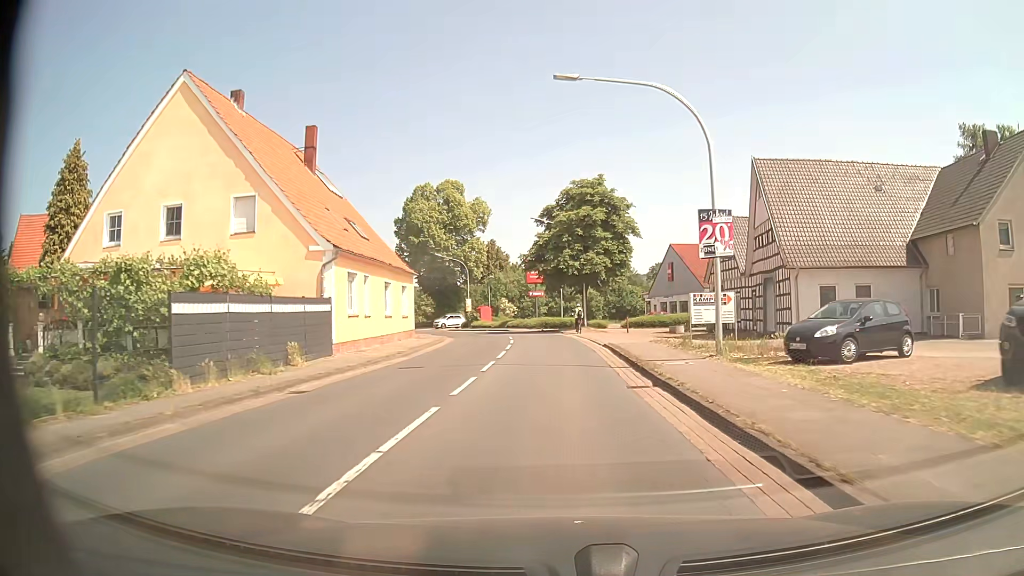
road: primary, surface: asphalt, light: Day
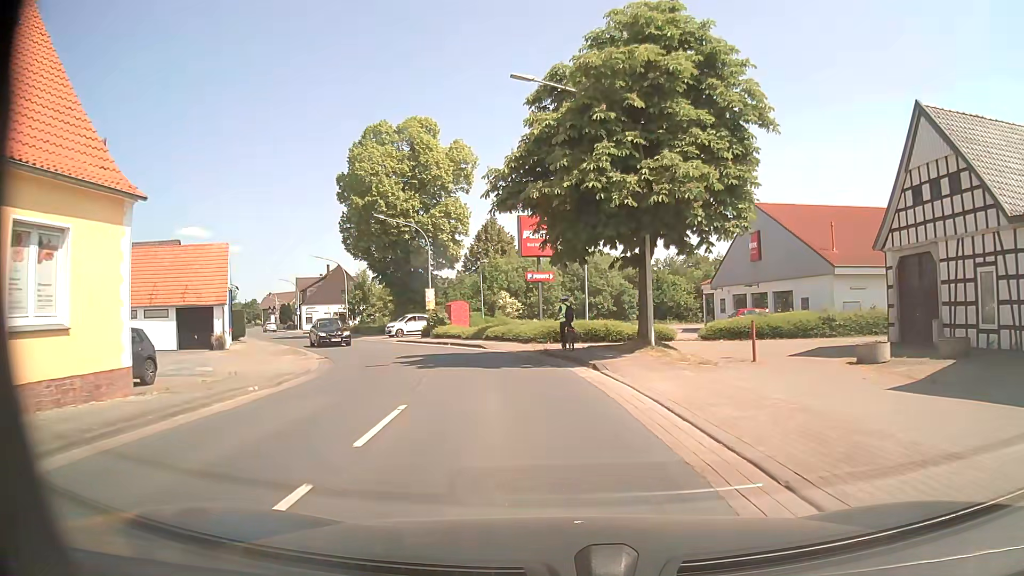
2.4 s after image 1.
(-0.1, +27.2) m; -2°
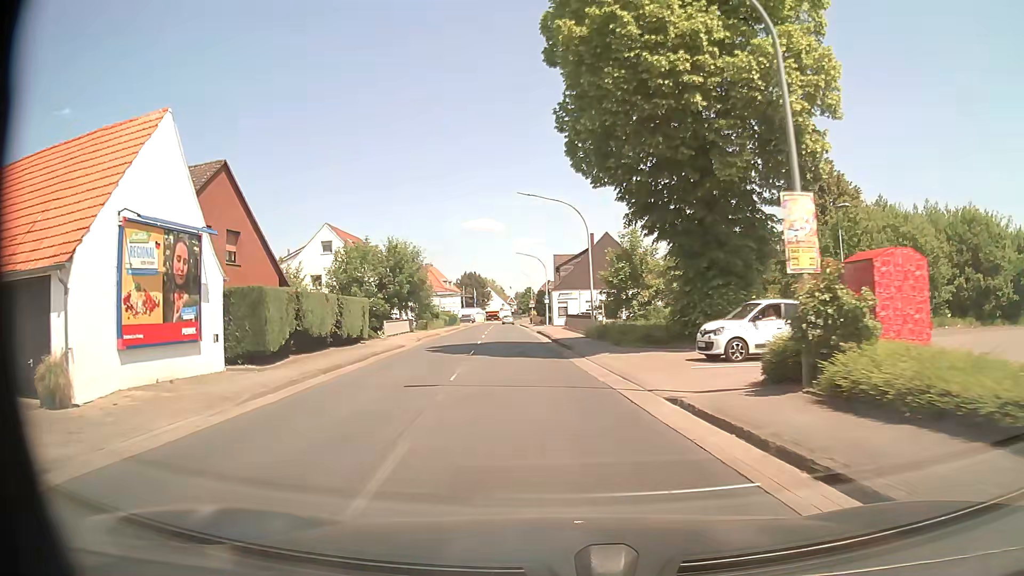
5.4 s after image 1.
(-5.9, +30.1) m; -25°
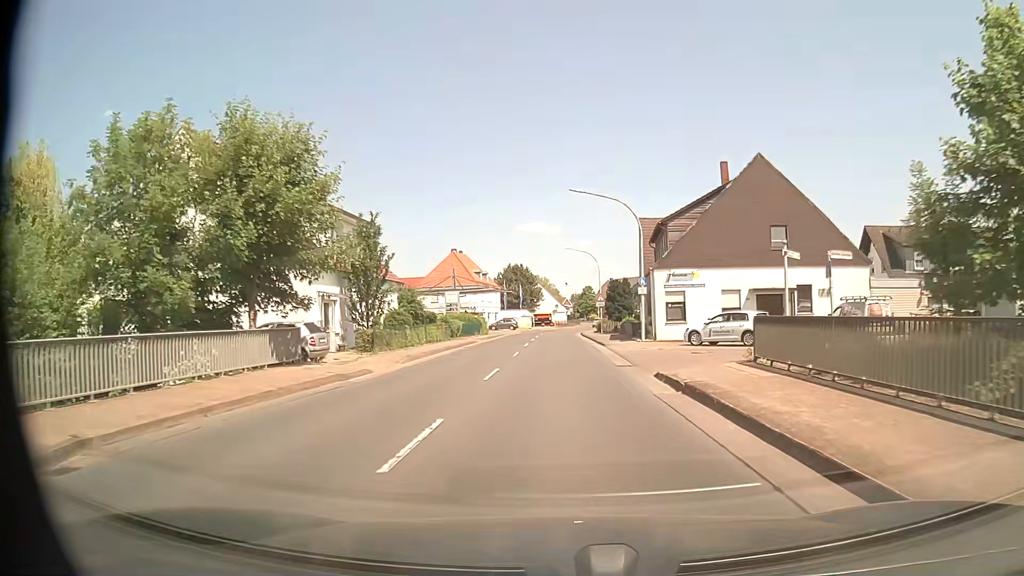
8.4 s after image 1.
(-2.4, +35.4) m; -4°
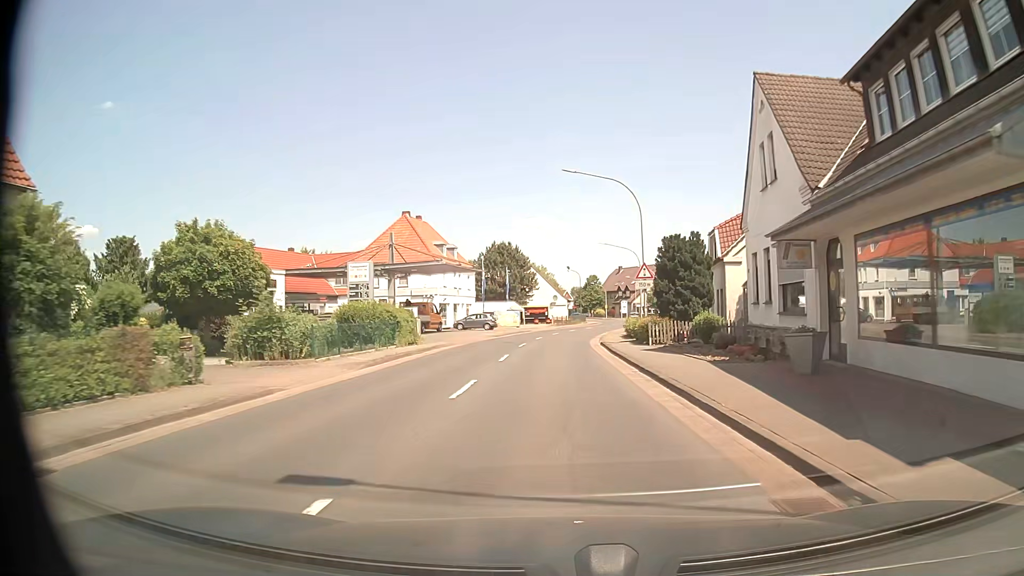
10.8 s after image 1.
(-0.1, +31.8) m; 0°
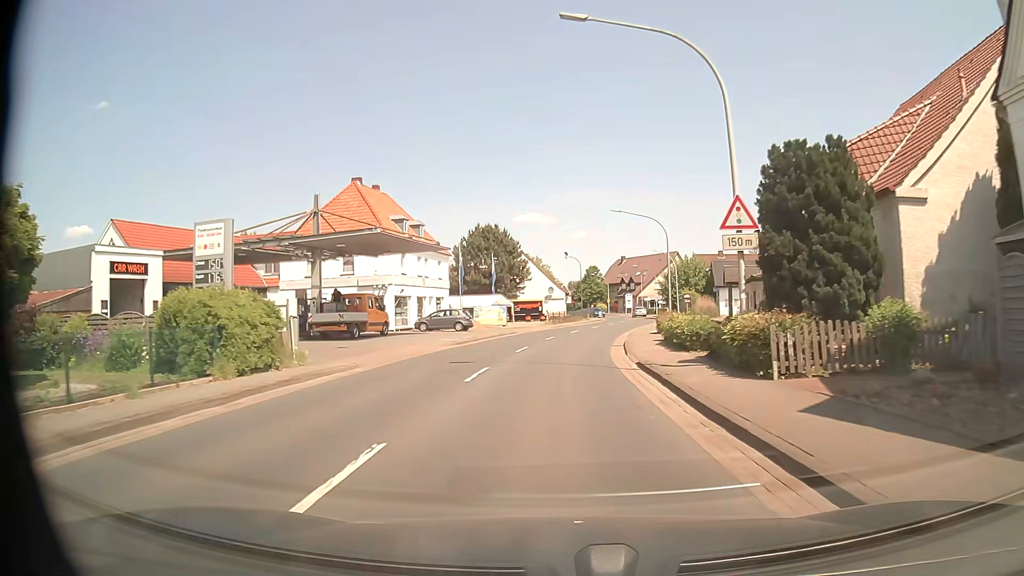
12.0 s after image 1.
(0.0, +16.3) m; 0°
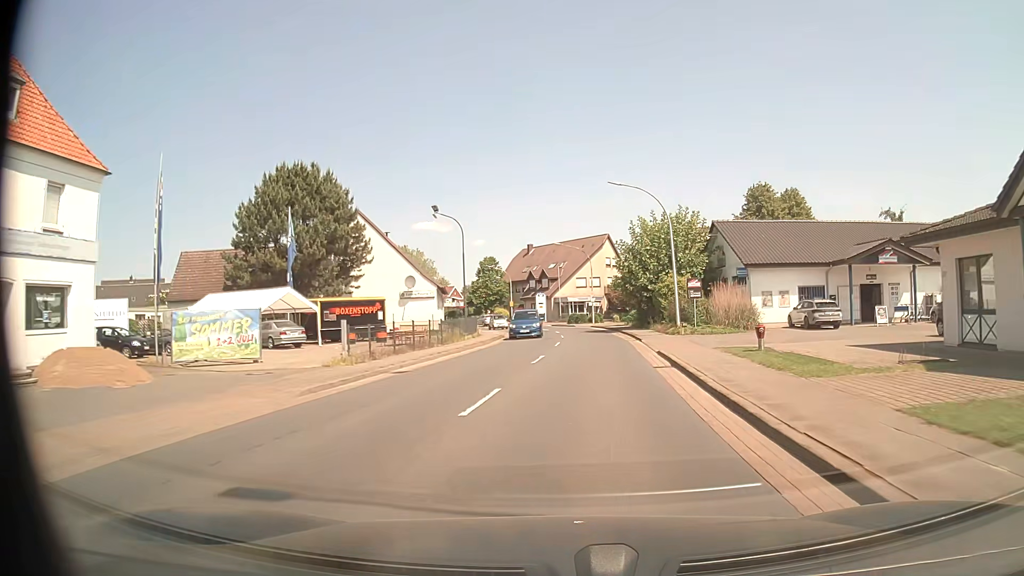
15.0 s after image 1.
(+2.2, +40.1) m; +9°
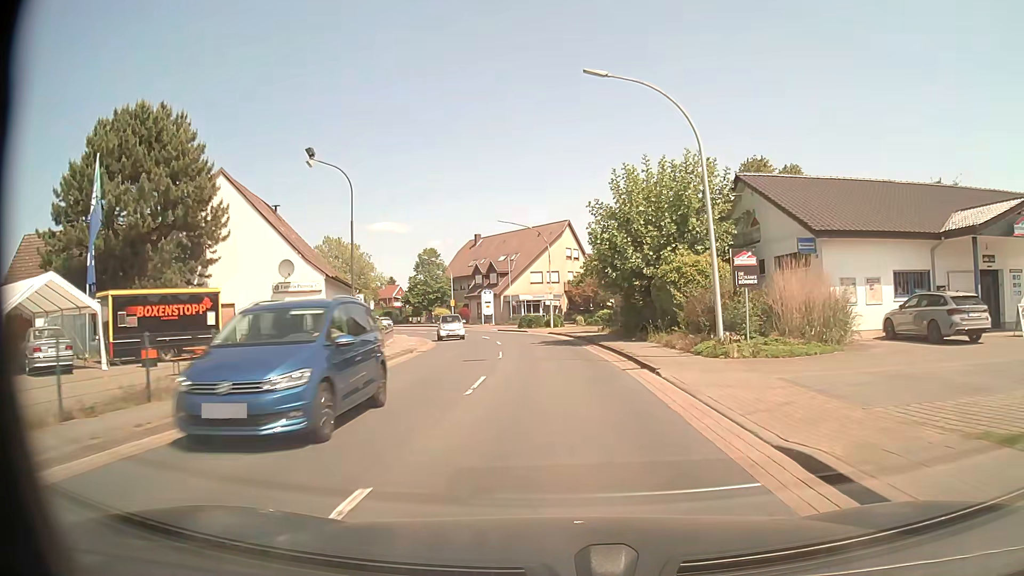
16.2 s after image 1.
(+0.6, +15.7) m; +4°
(0, +10) (0, +20) (-1, +30) (-2, +40) (-4, +50) (-8, +59) (-13, +68) (-18, +76) (-24, +84) (-31, +92) m
